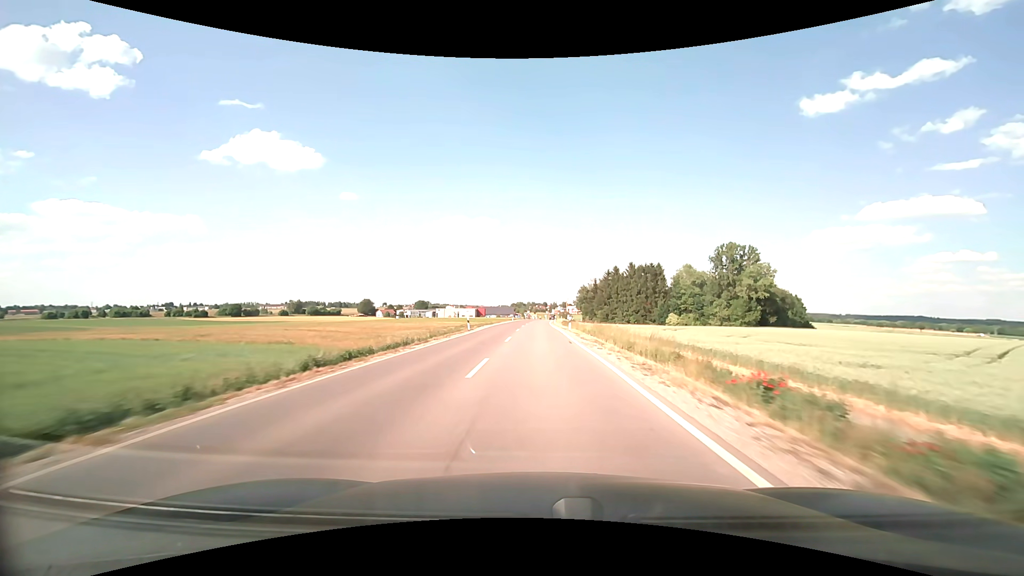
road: secondary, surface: asphalt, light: Day
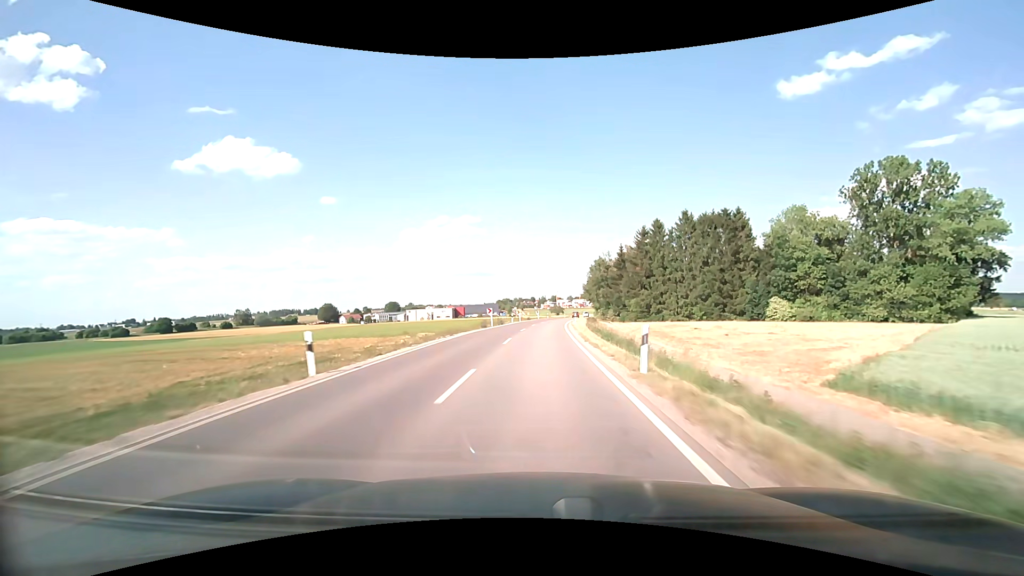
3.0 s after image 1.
(+0.7, +75.1) m; +1°
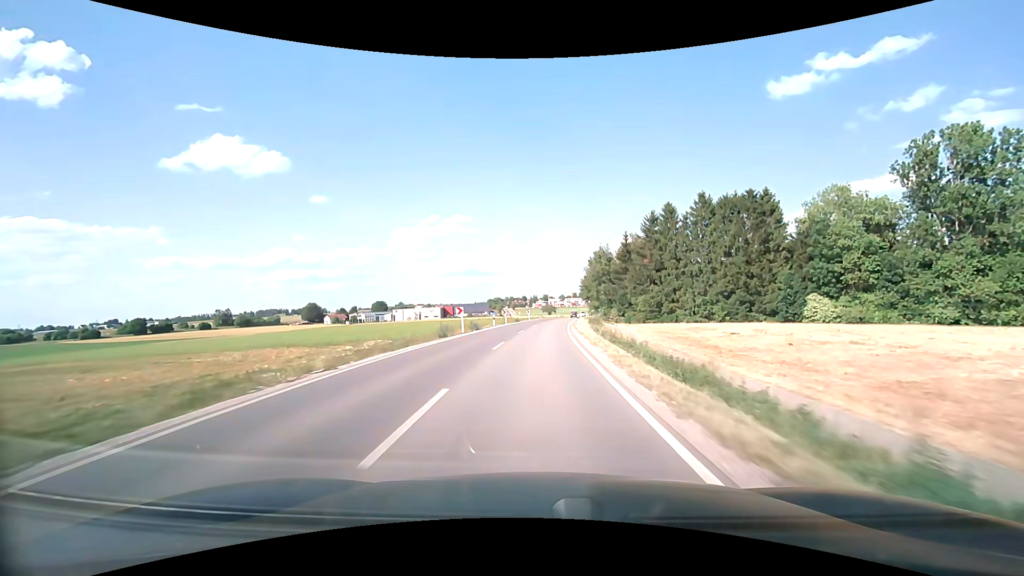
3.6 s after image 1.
(+0.1, +14.8) m; +1°
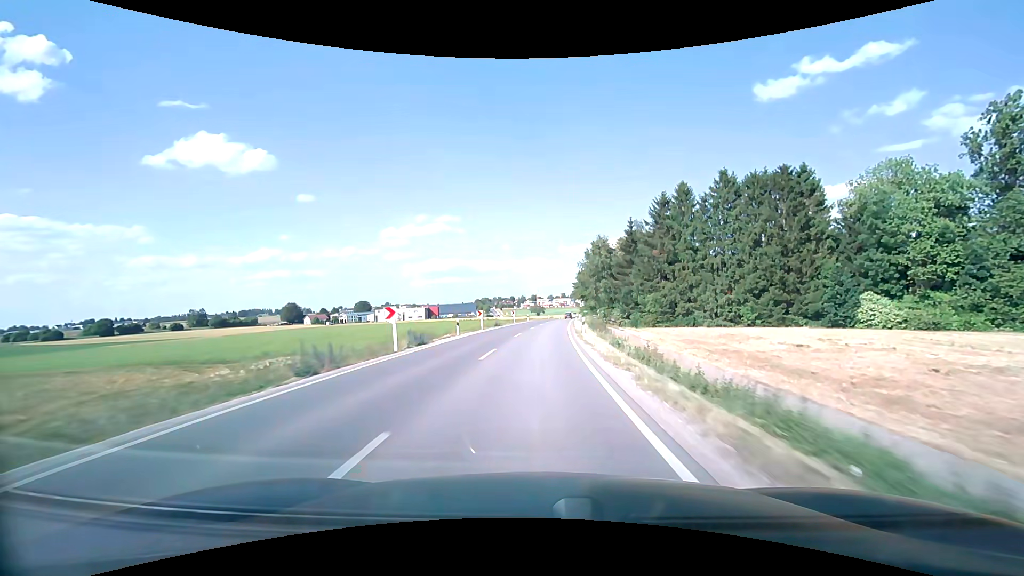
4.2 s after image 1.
(+0.1, +14.6) m; +1°
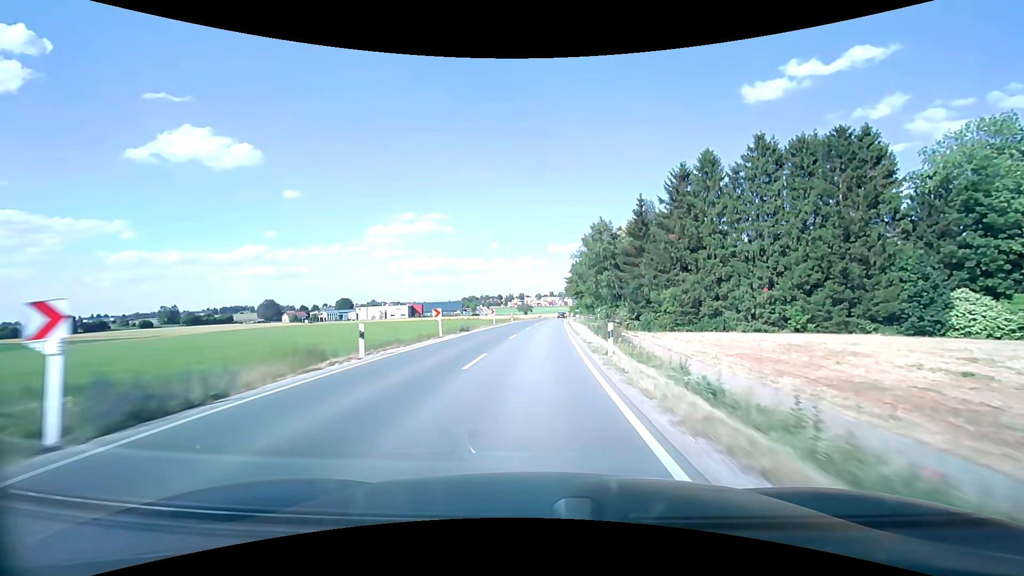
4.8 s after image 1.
(+0.2, +14.5) m; +1°
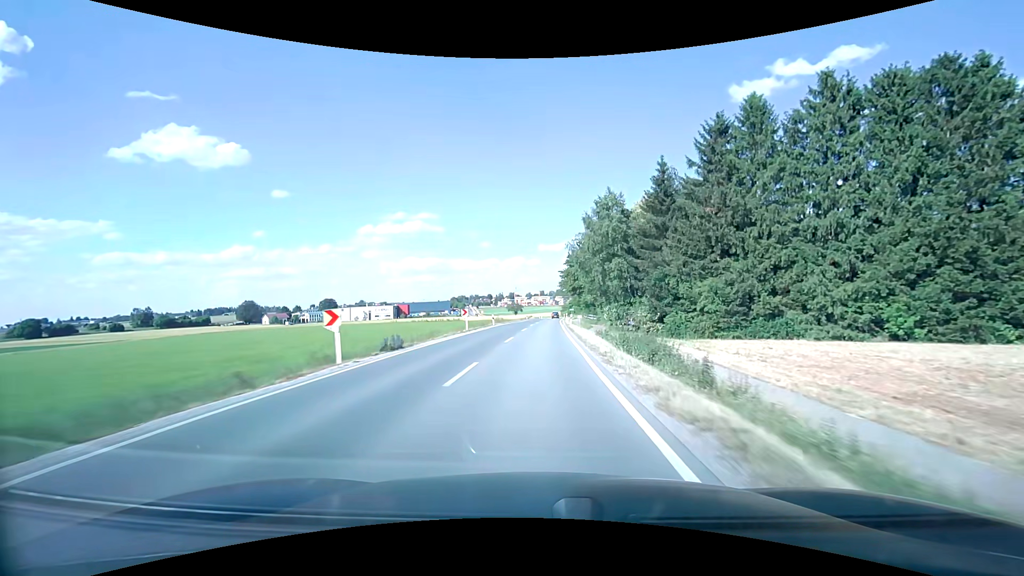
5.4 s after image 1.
(+0.2, +14.4) m; +1°
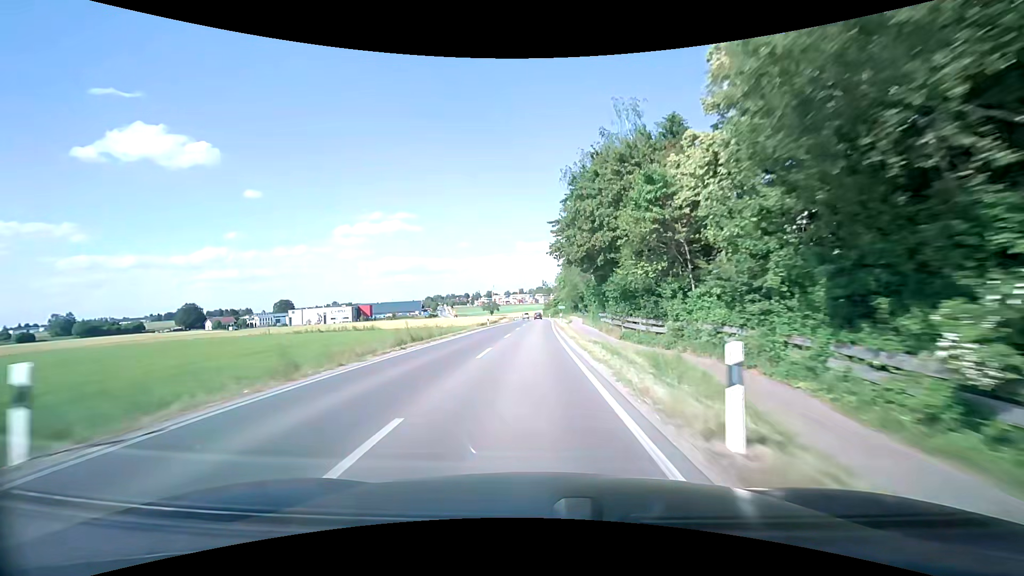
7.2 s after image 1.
(+1.0, +42.4) m; +3°
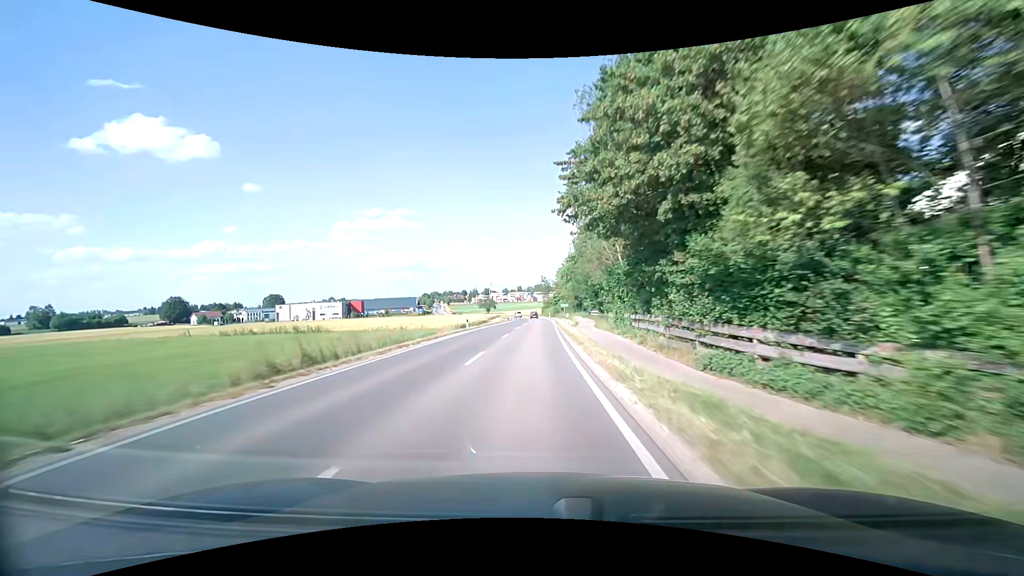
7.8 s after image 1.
(0.0, +13.9) m; 0°
(0, +10) (0, +20) (0, +30) (0, +40) (0, +50) (0, +60) (0, +70) (0, +80) (0, +90) (0, +100) m
